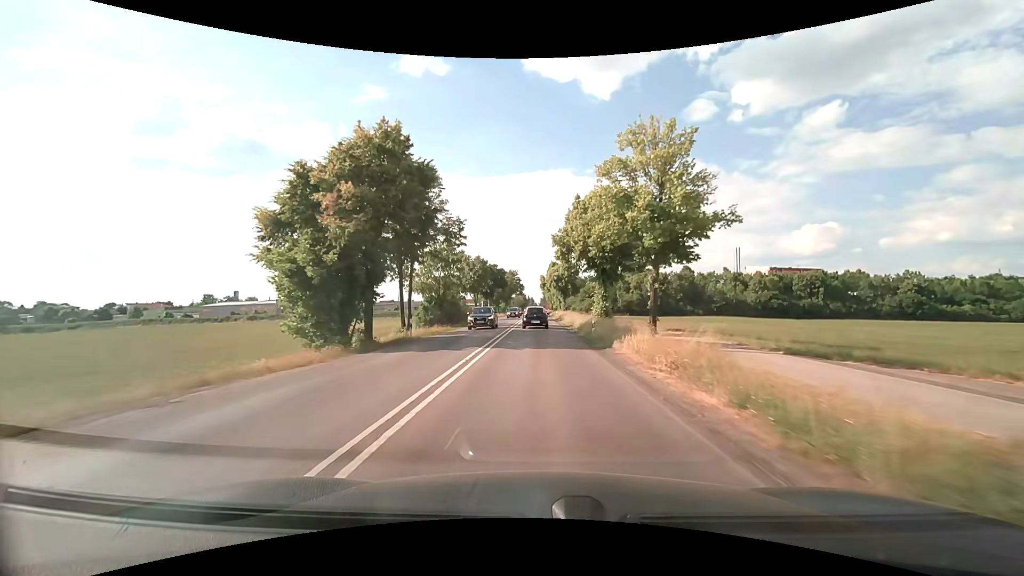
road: secondary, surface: asphalt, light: Day
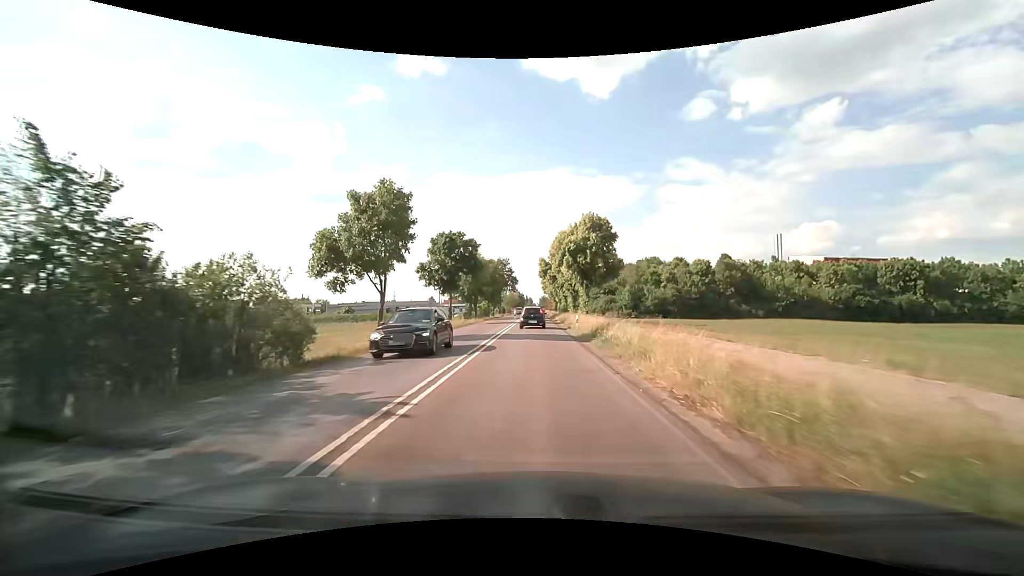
(+0.2, +37.6) m; +1°
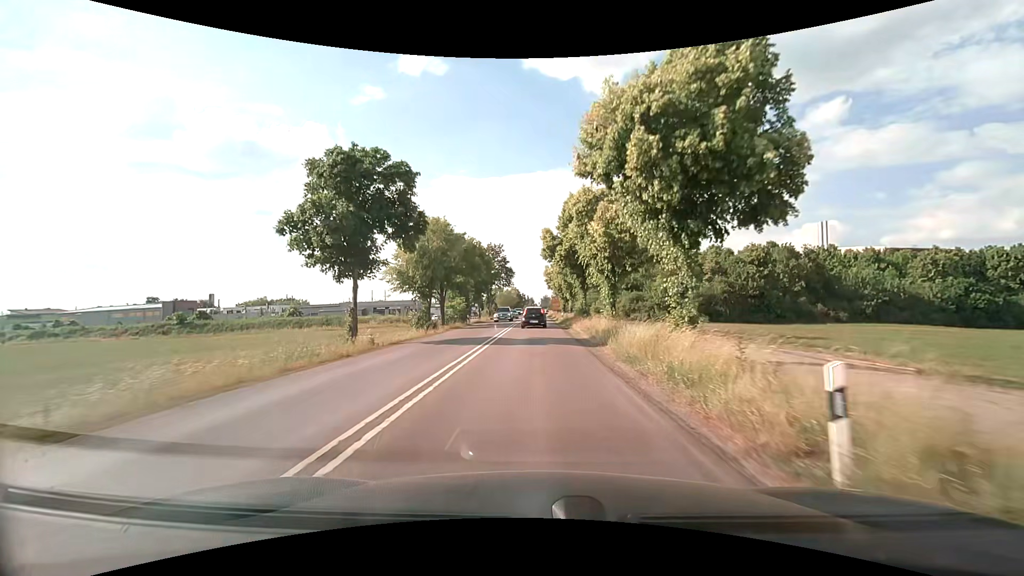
(-0.3, +26.0) m; -1°
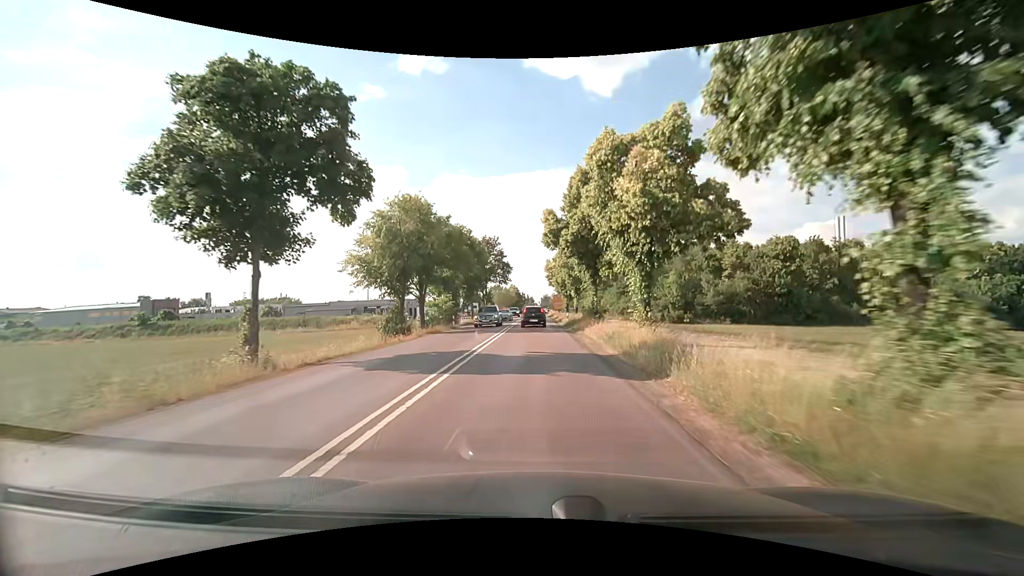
(0.0, +8.1) m; 0°
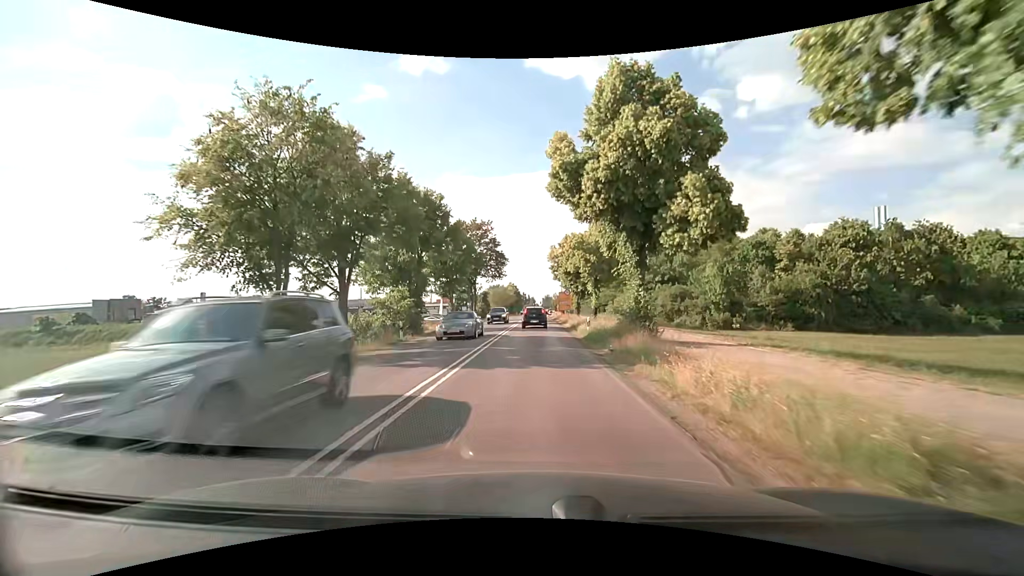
(0.0, +15.4) m; 0°
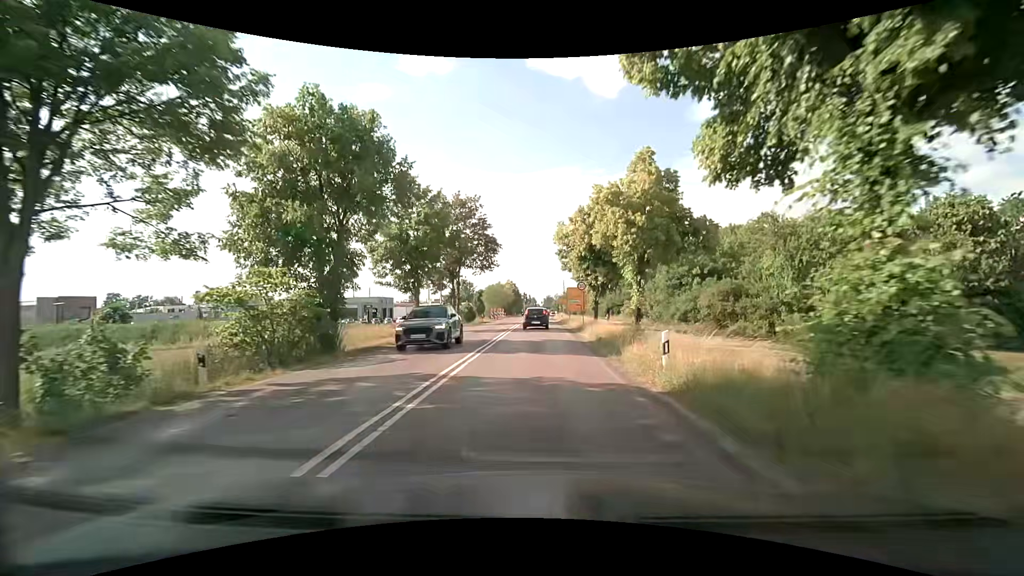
(0.0, +14.2) m; 0°
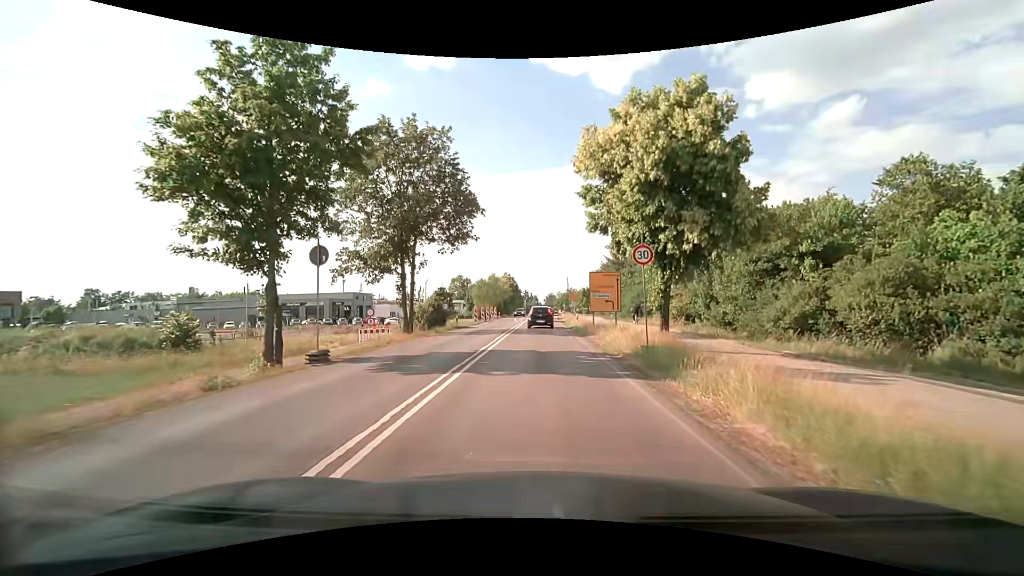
(0.0, +18.7) m; 0°
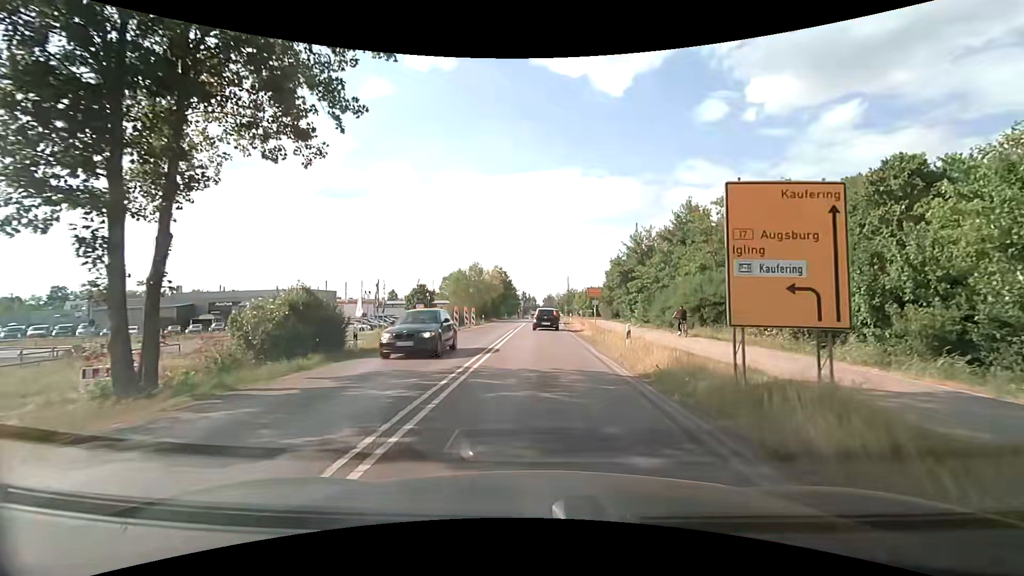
(-0.2, +20.4) m; 0°
(0, +10) (0, +20) (0, +30) (0, +40) (+1, +50) (+1, +60) (+2, +70) (+3, +80) (+3, +90) (+4, +100) m
